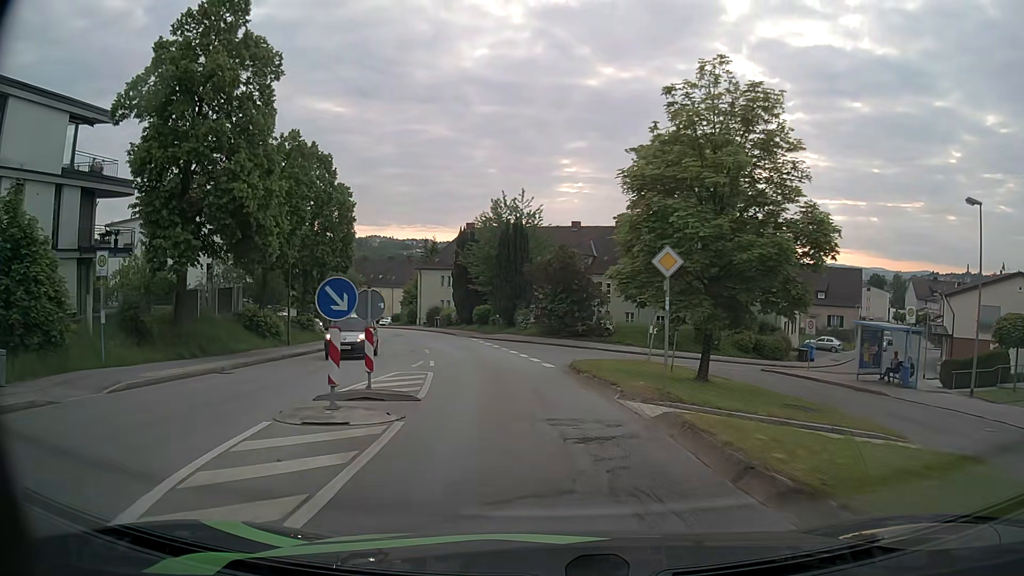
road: residential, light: Day
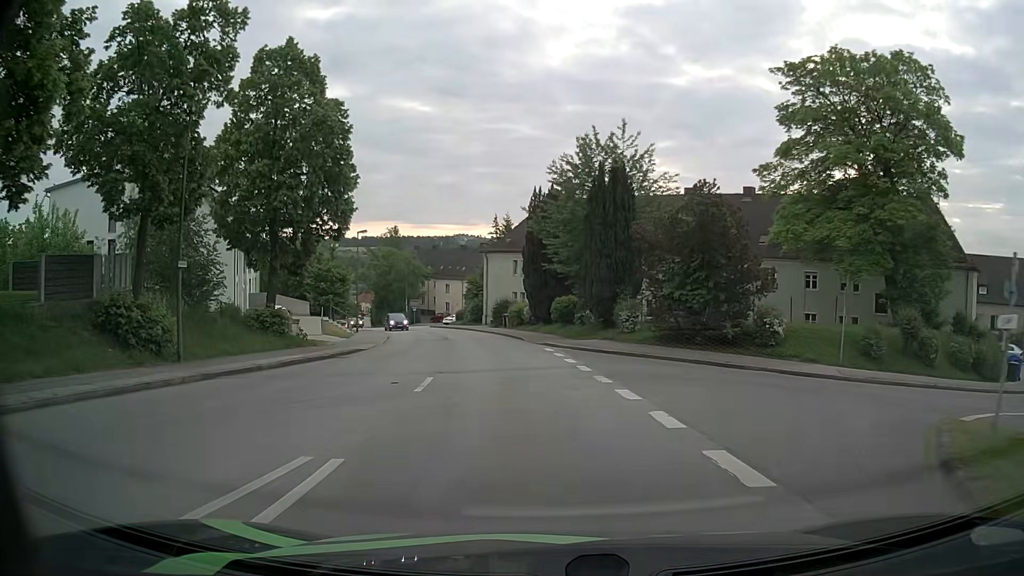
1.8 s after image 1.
(-1.1, +18.3) m; -8°
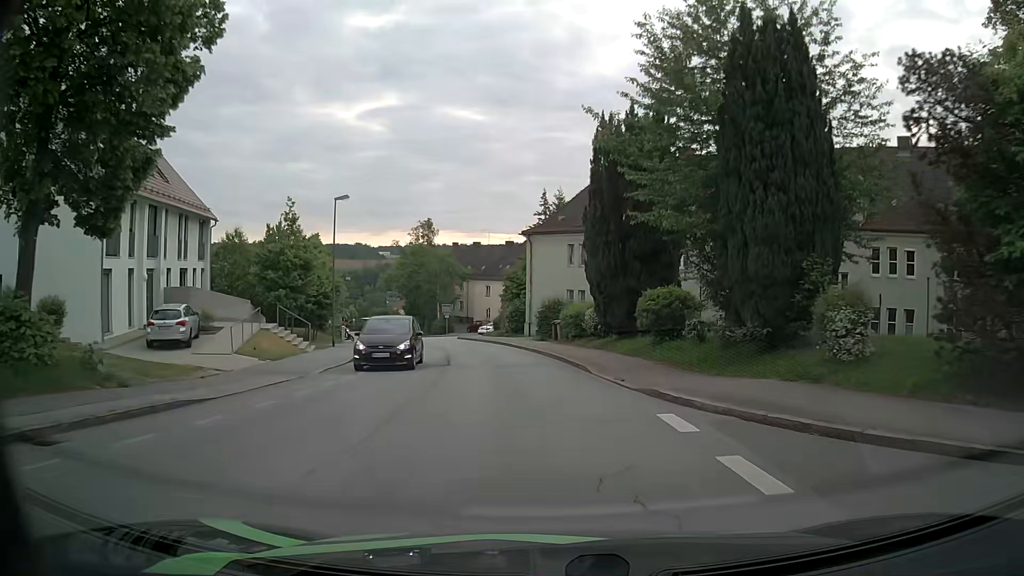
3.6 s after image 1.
(-0.7, +18.0) m; -5°
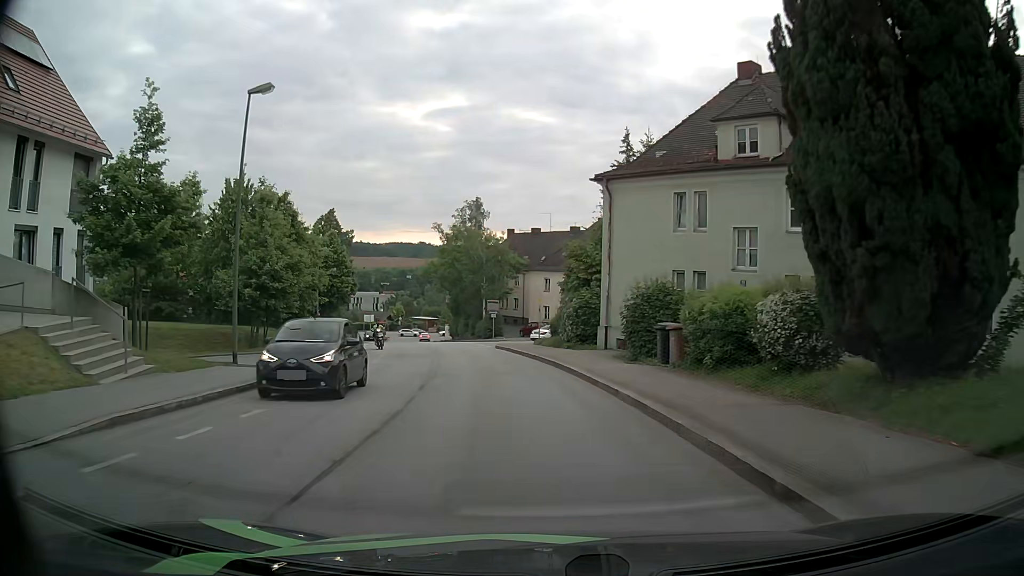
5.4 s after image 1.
(-0.7, +17.7) m; -7°
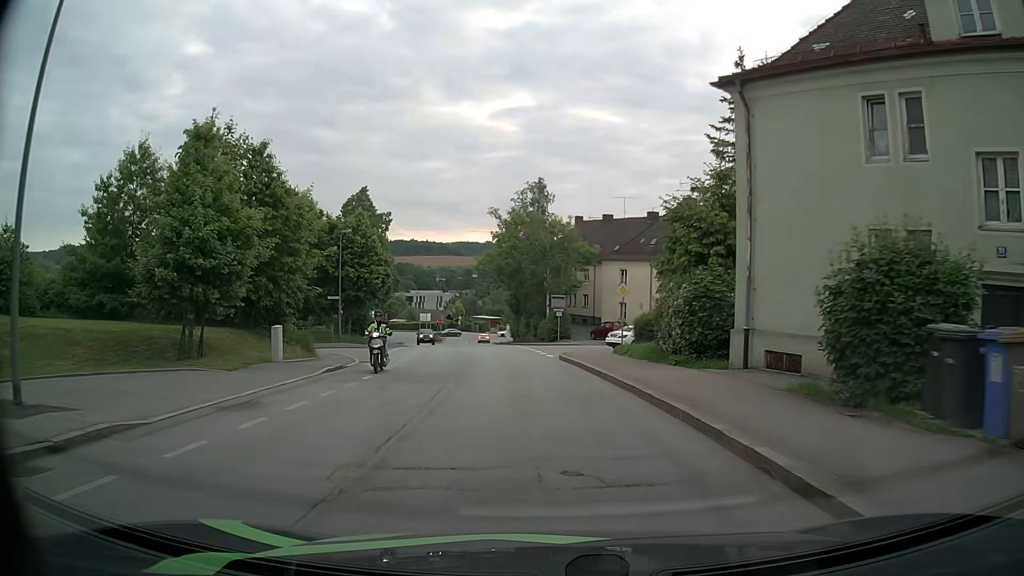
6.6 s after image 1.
(-0.2, +11.1) m; -5°
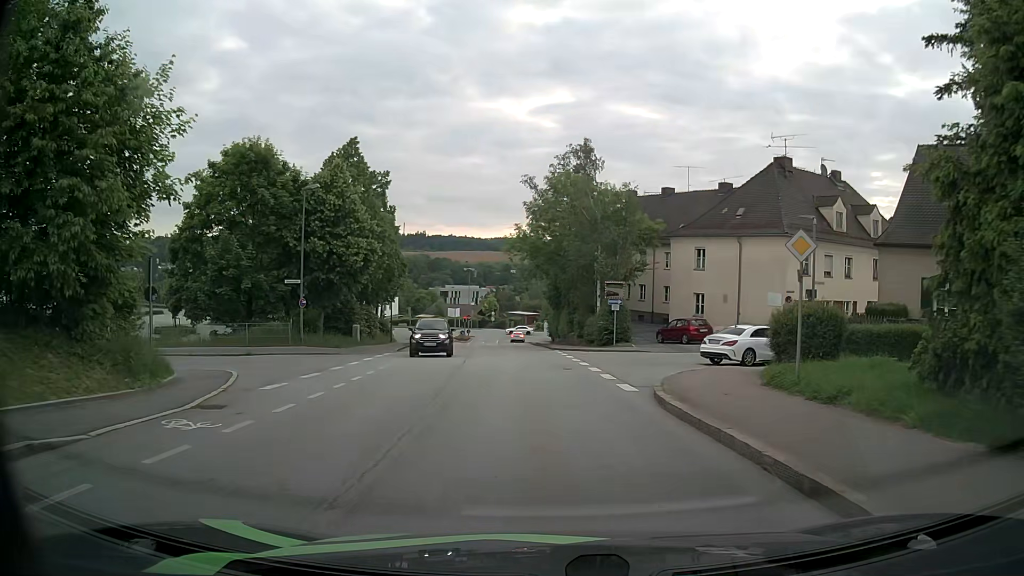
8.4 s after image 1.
(-0.4, +14.4) m; -3°
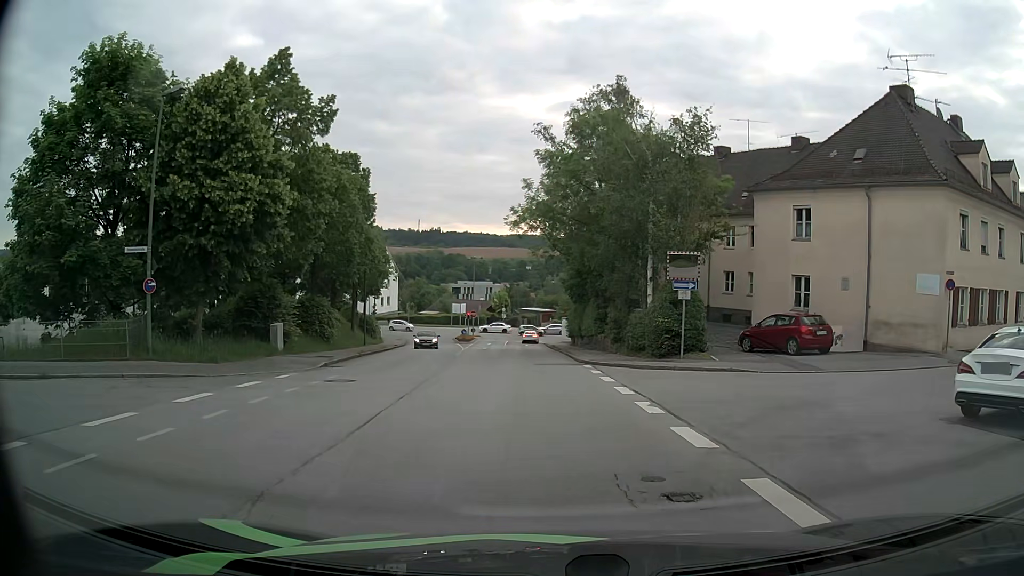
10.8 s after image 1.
(-0.3, +14.6) m; -2°
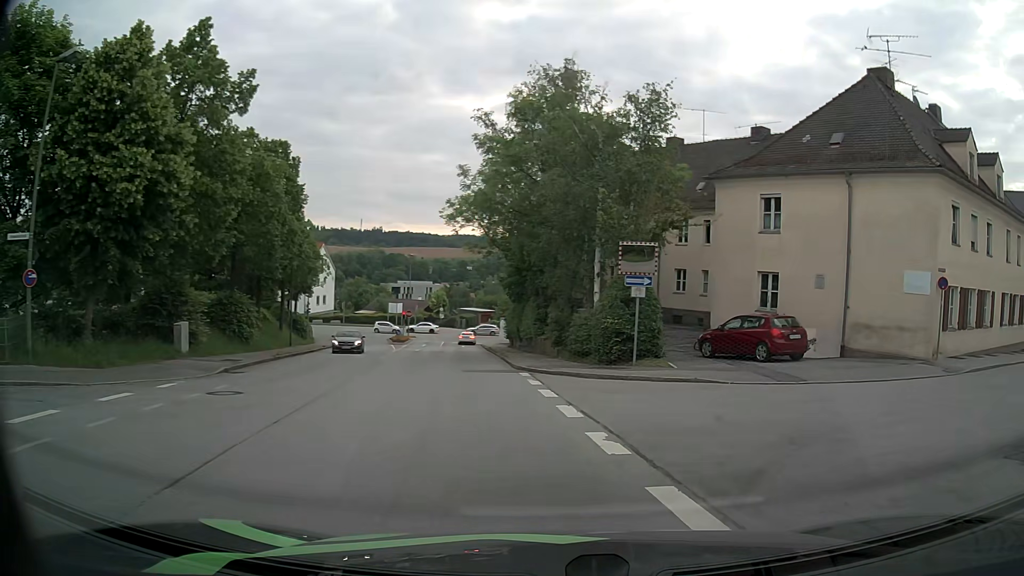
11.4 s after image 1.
(+0.1, +3.2) m; +4°
(+3, +9) (+11, +15) (+20, +20) (+28, +26) (+36, +32) (+44, +38) (+52, +44) (+60, +50) (+68, +56) (+76, +62) m
